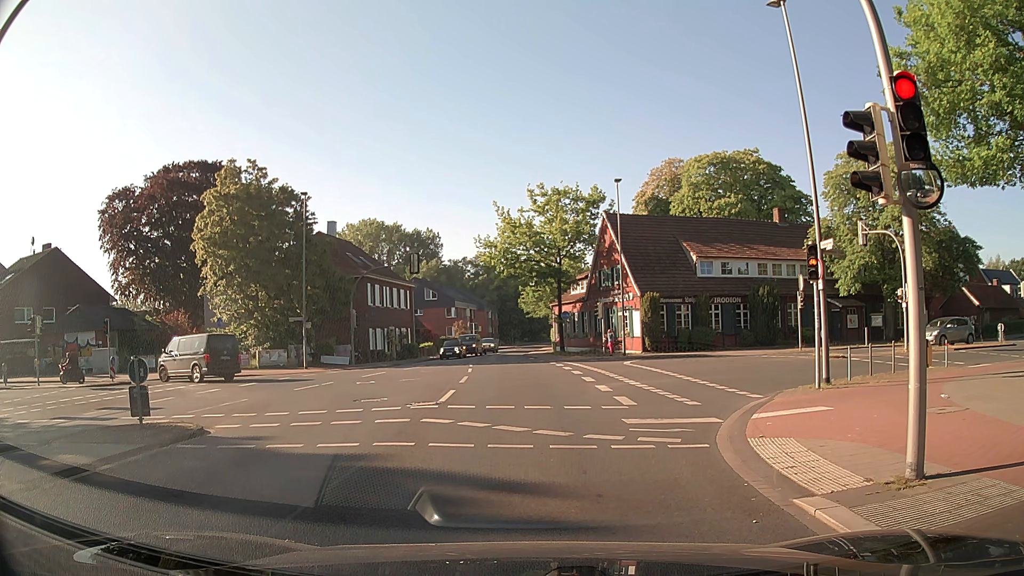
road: secondary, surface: asphalt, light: Day
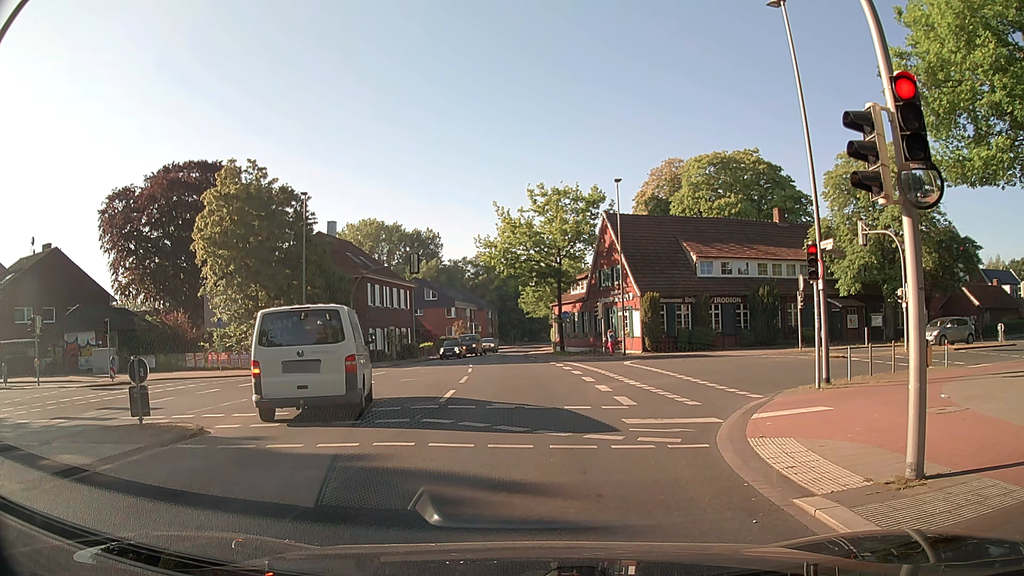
(0.0, 0.0) m; 0°
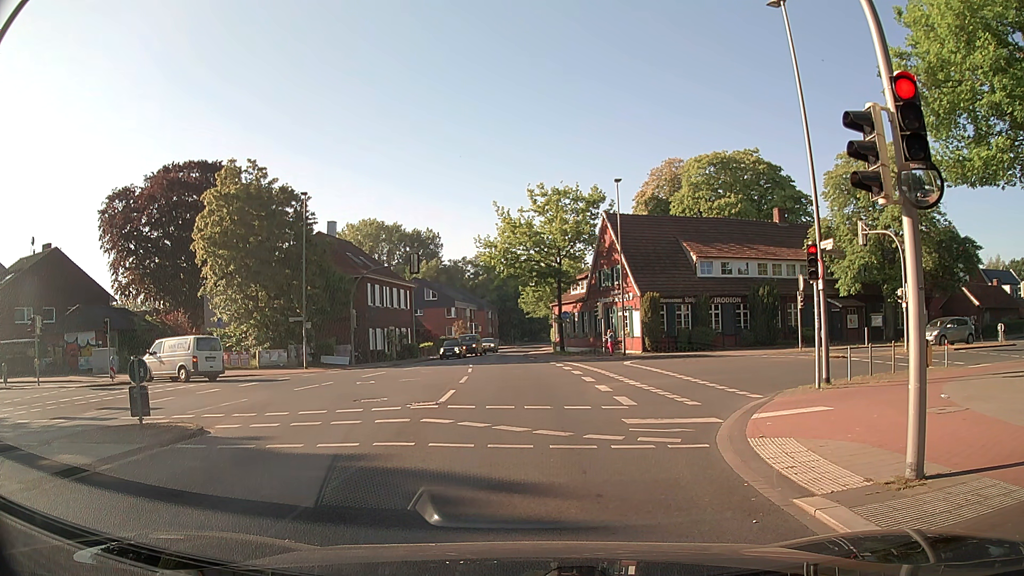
(0.0, 0.0) m; 0°
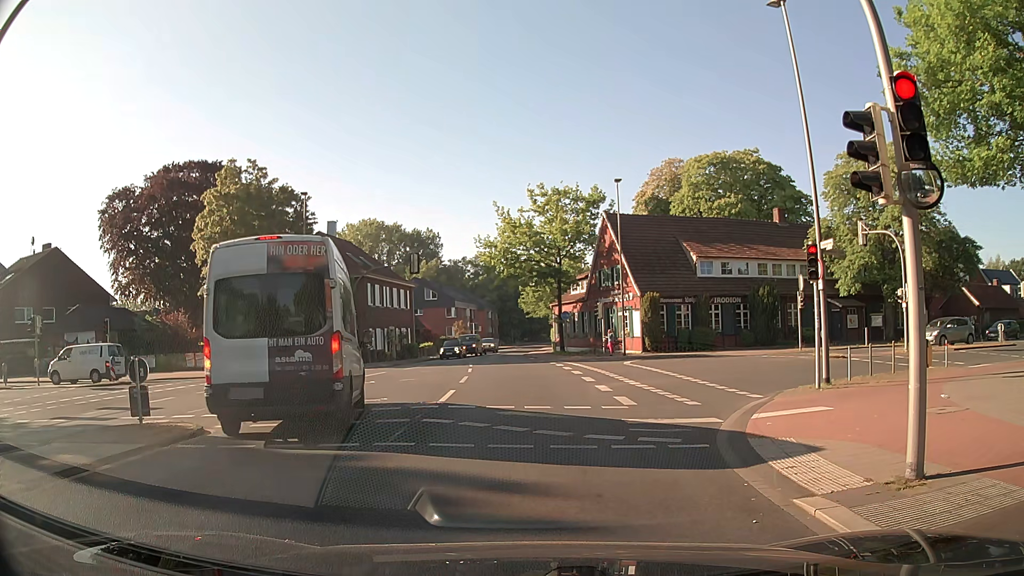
(0.0, 0.0) m; 0°
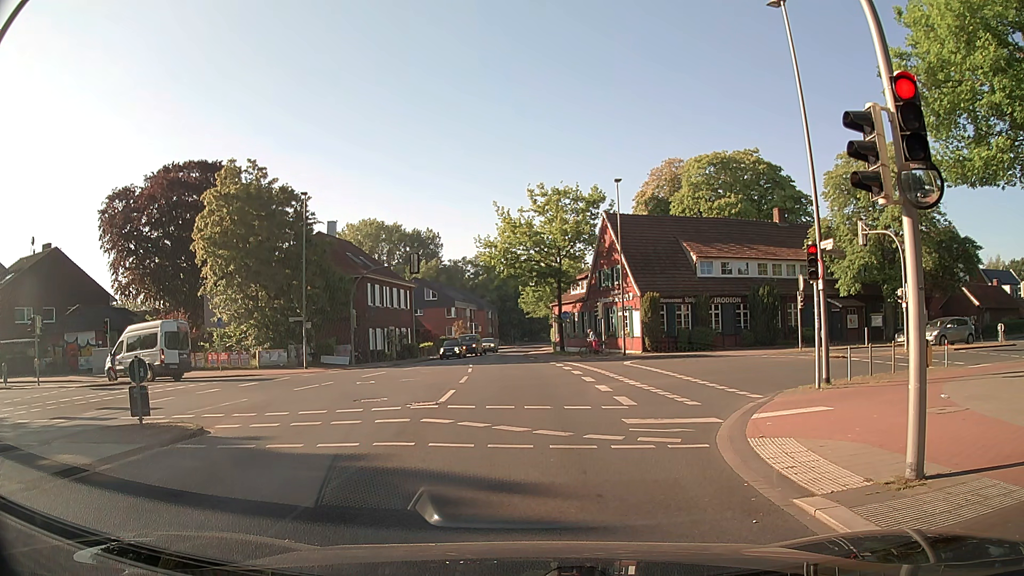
(0.0, 0.0) m; 0°
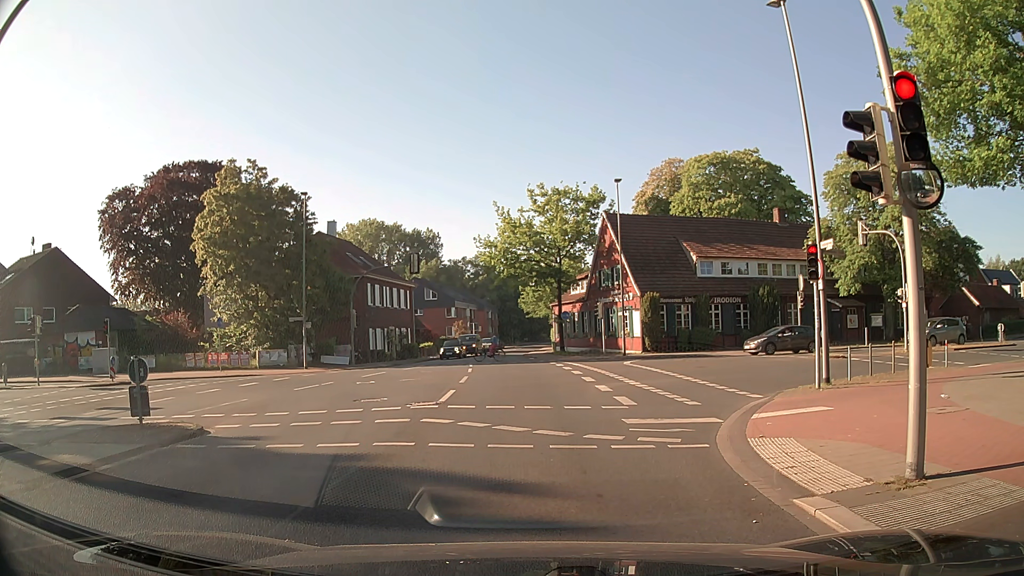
(0.0, 0.0) m; 0°
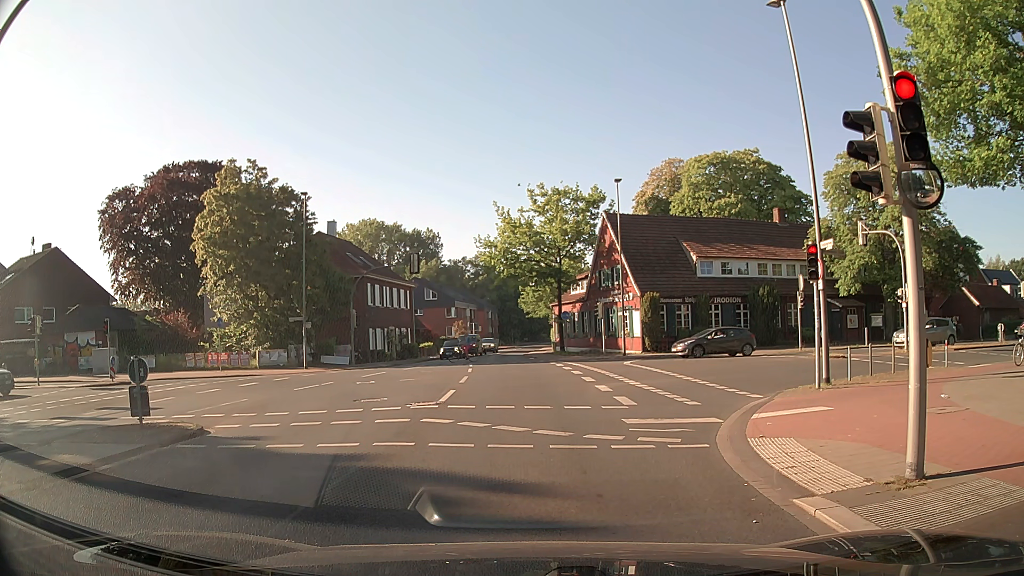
(0.0, 0.0) m; 0°
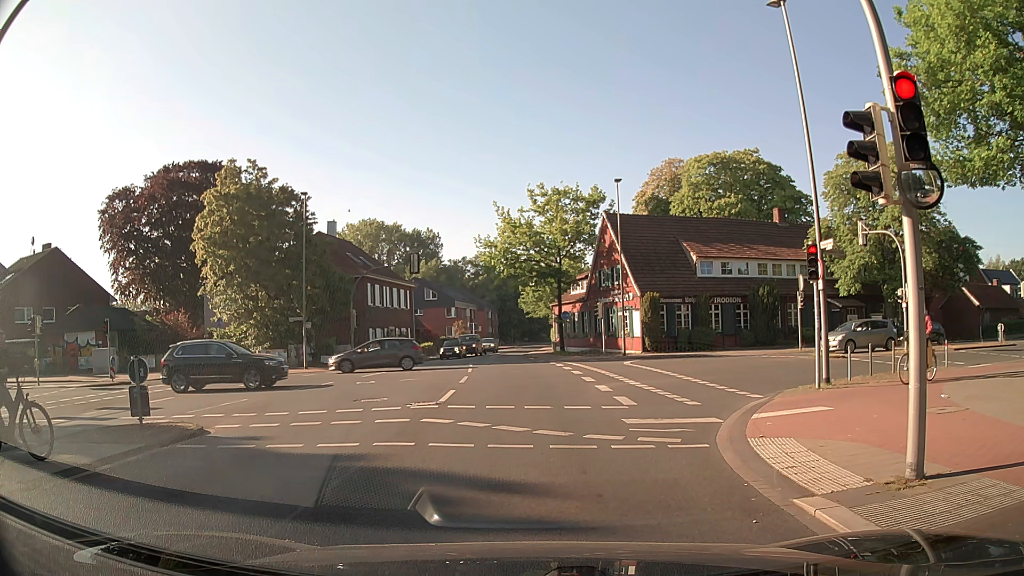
(0.0, 0.0) m; 0°
